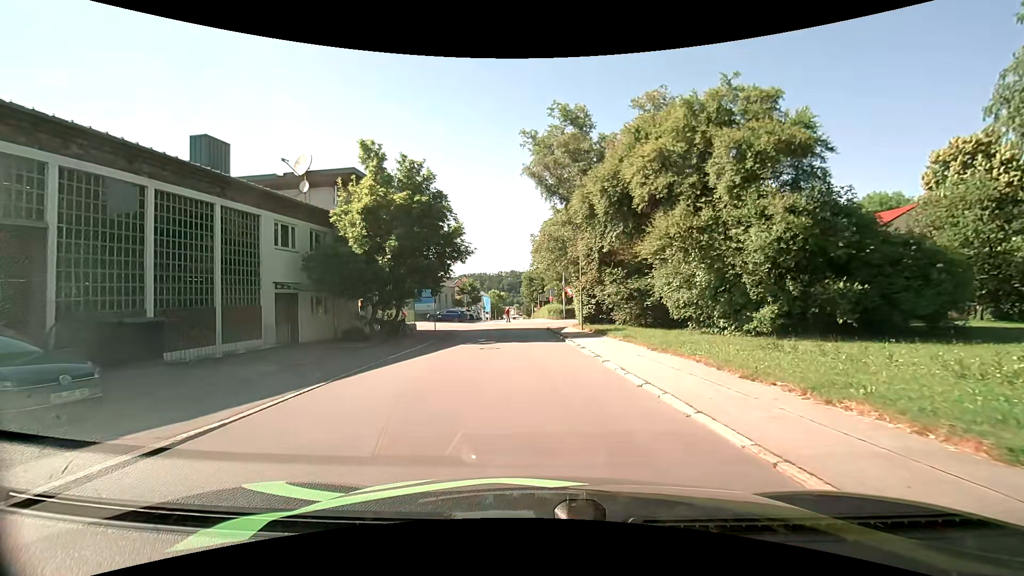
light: Day
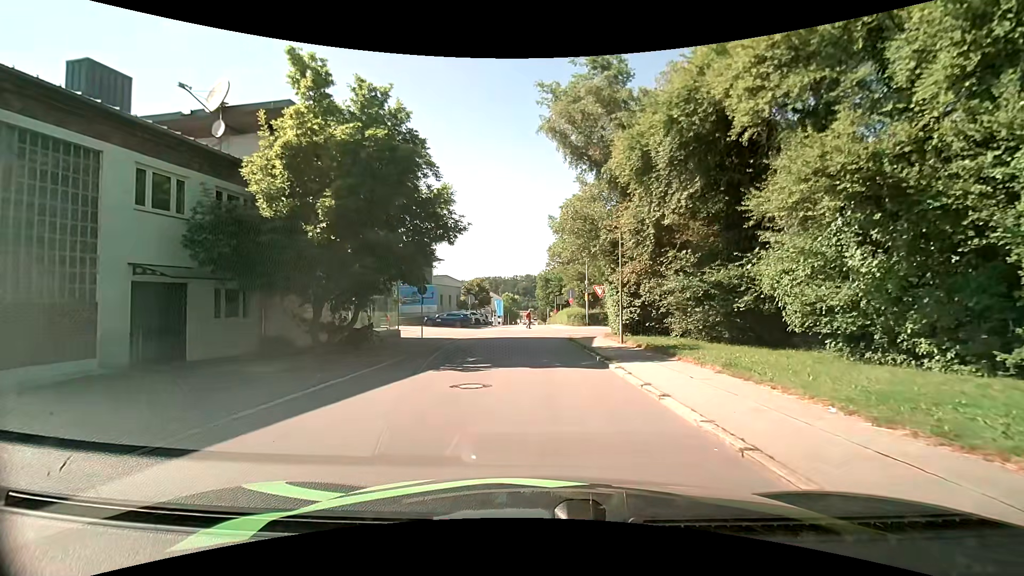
(0.0, +8.9) m; -2°
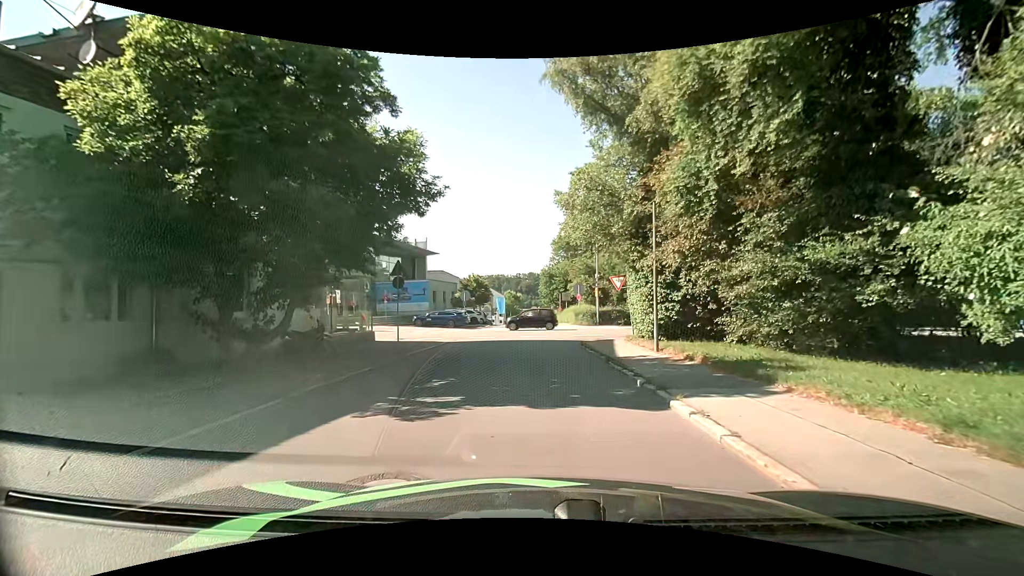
(+0.1, +5.5) m; 0°
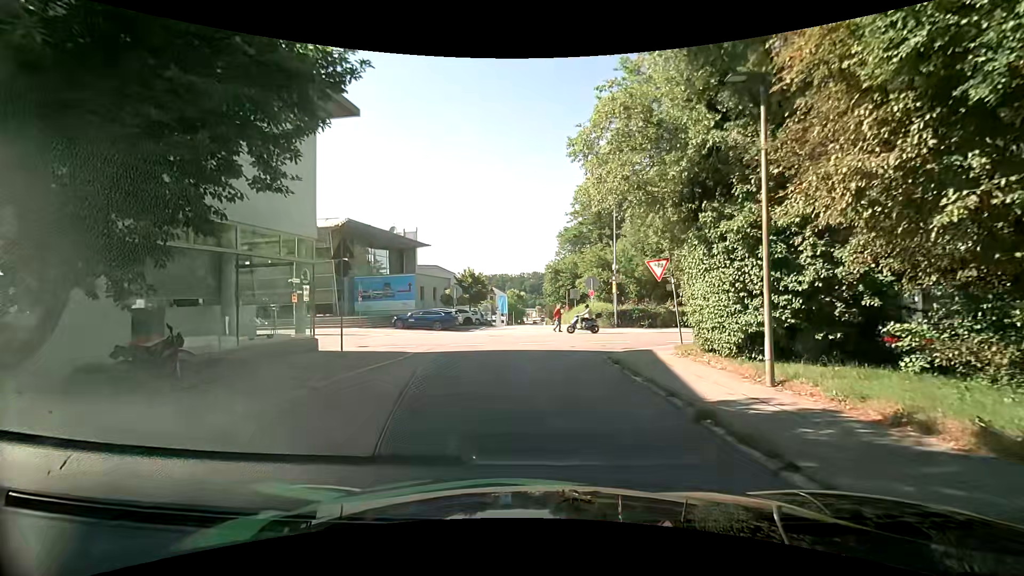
(0.0, +7.0) m; +1°
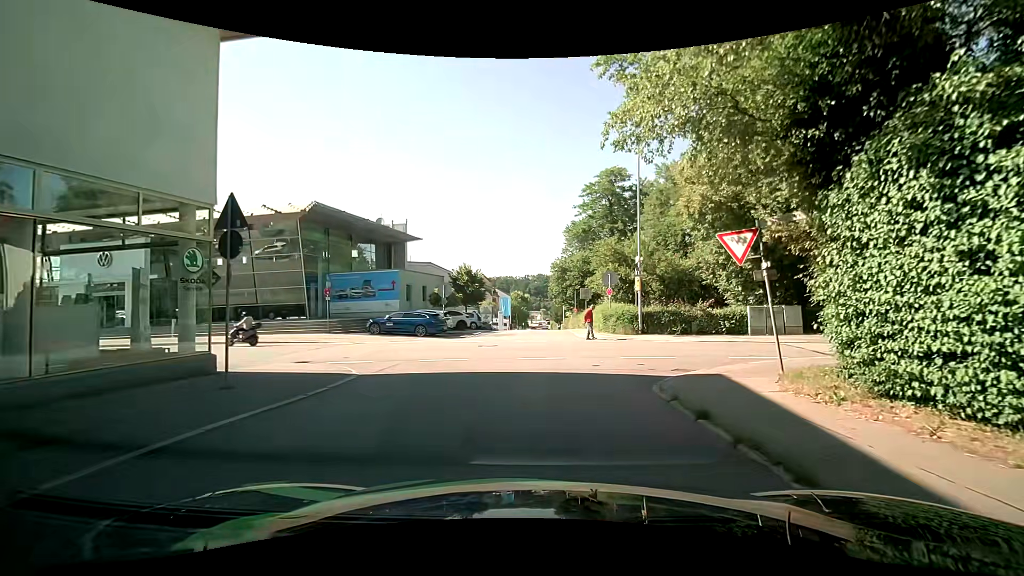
(-0.2, +6.2) m; 0°
